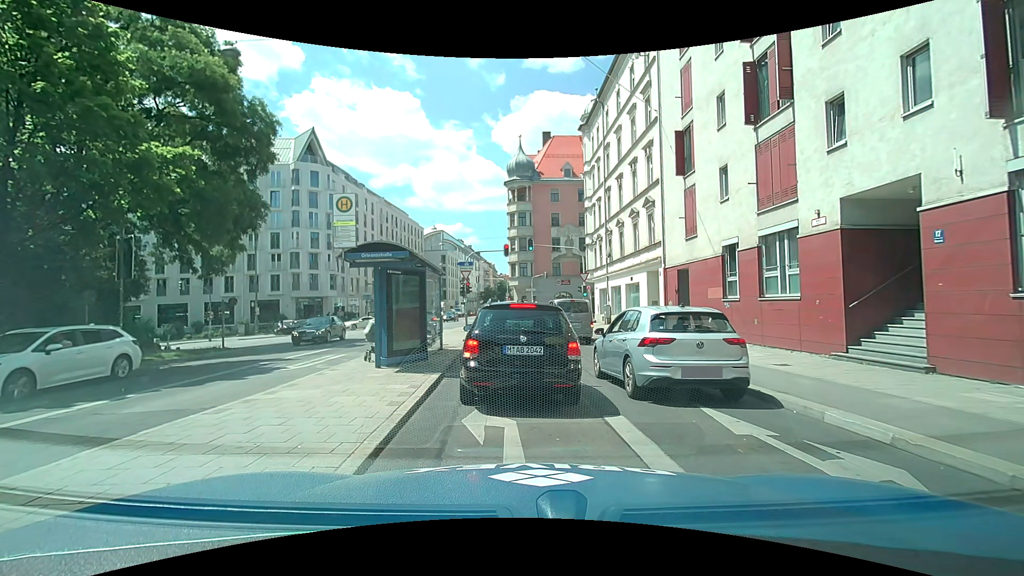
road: secondary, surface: asphalt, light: Day
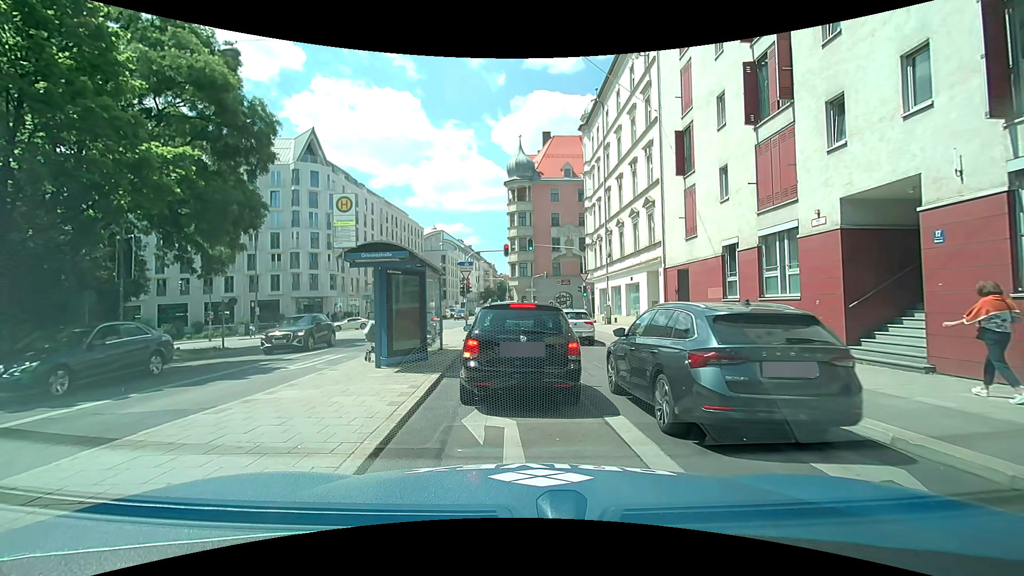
(0.0, 0.0) m; 0°
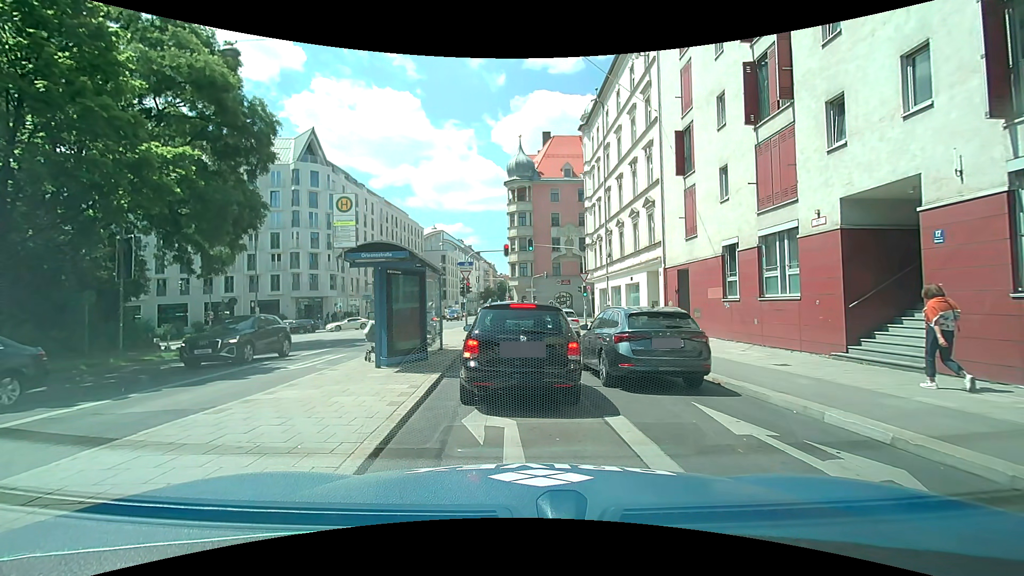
(0.0, 0.0) m; 0°
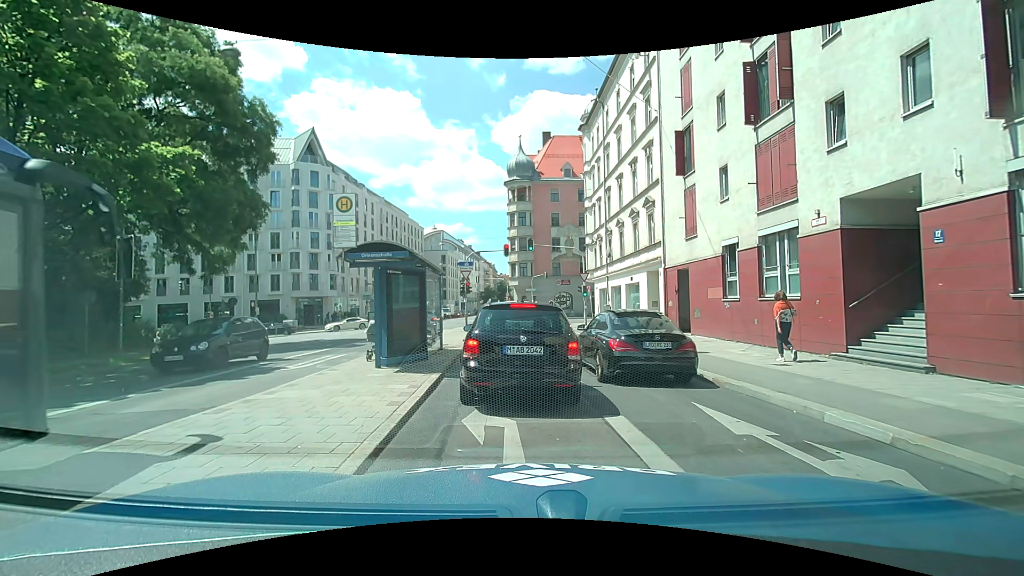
(0.0, 0.0) m; 0°
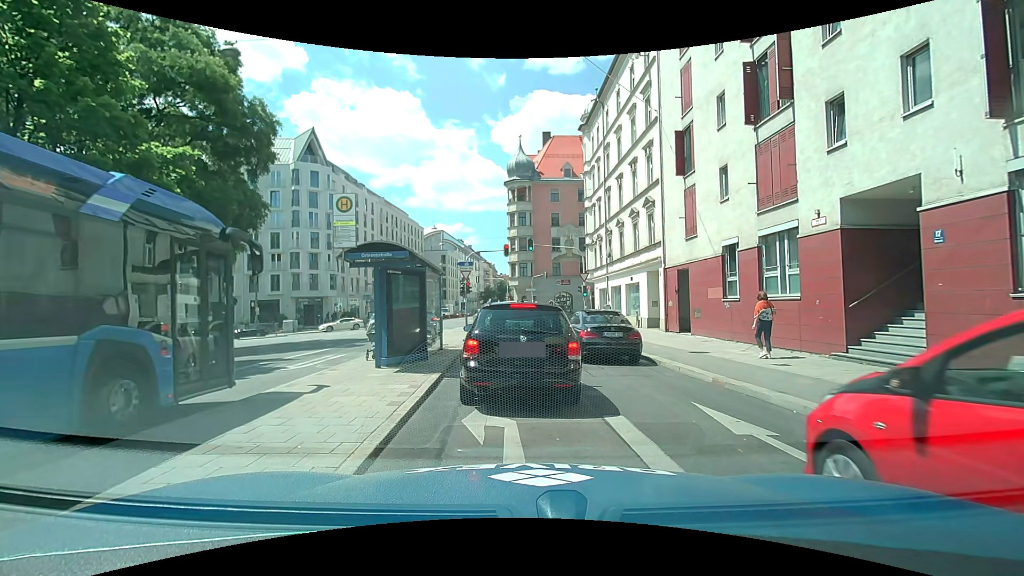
(0.0, 0.0) m; 0°
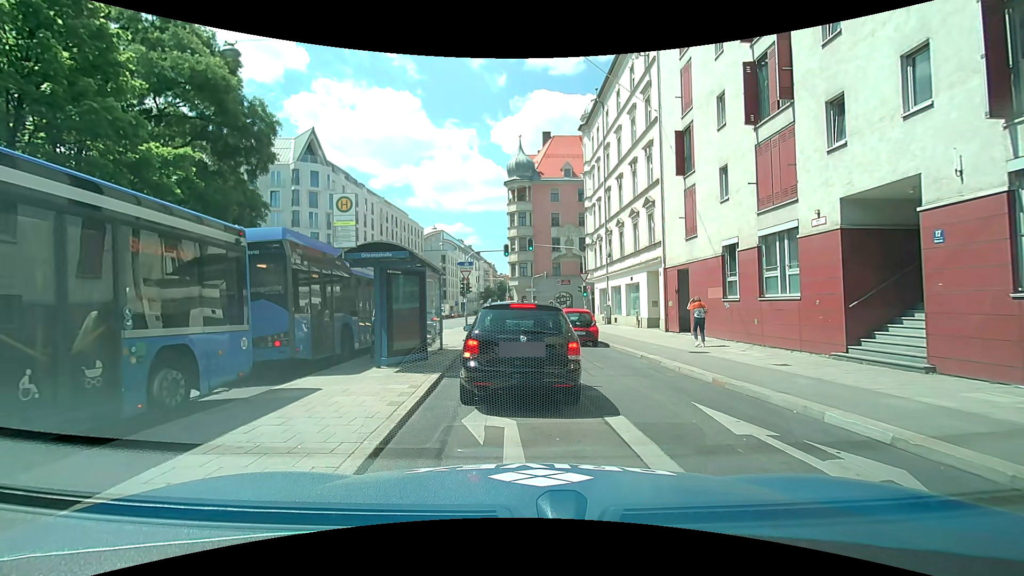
(0.0, 0.0) m; 0°
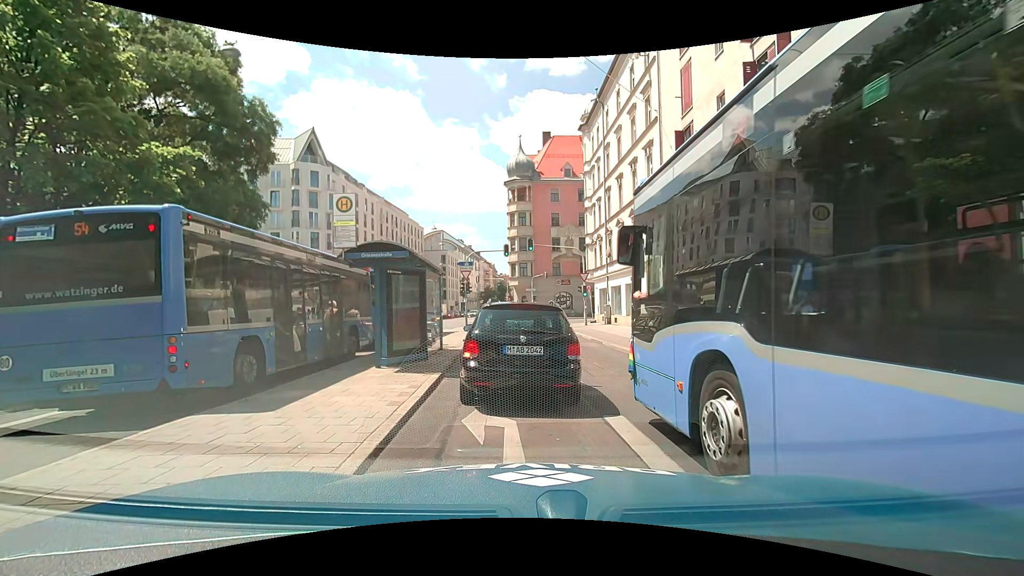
(0.0, 0.0) m; 0°
